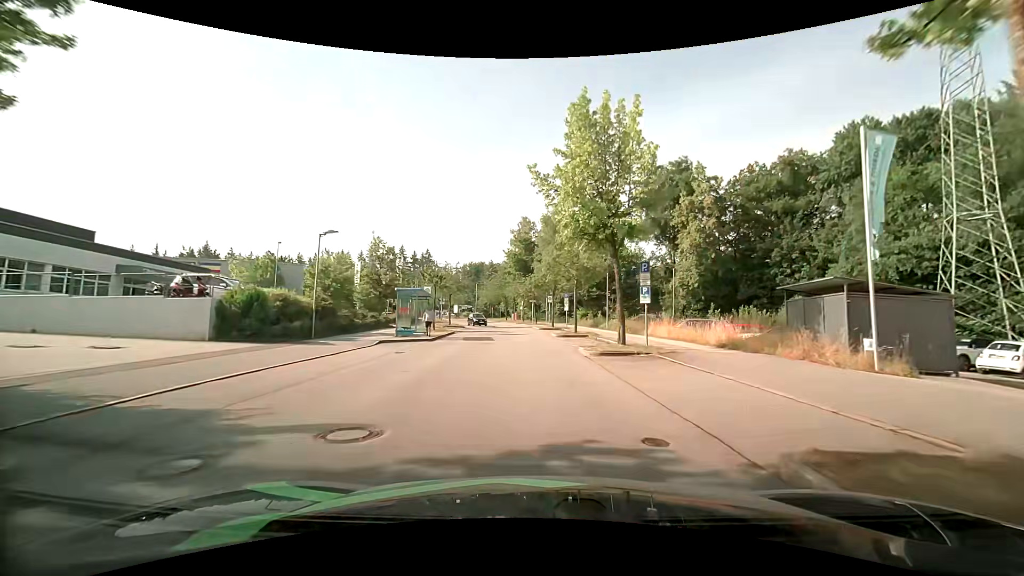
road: residential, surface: asphalt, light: Day
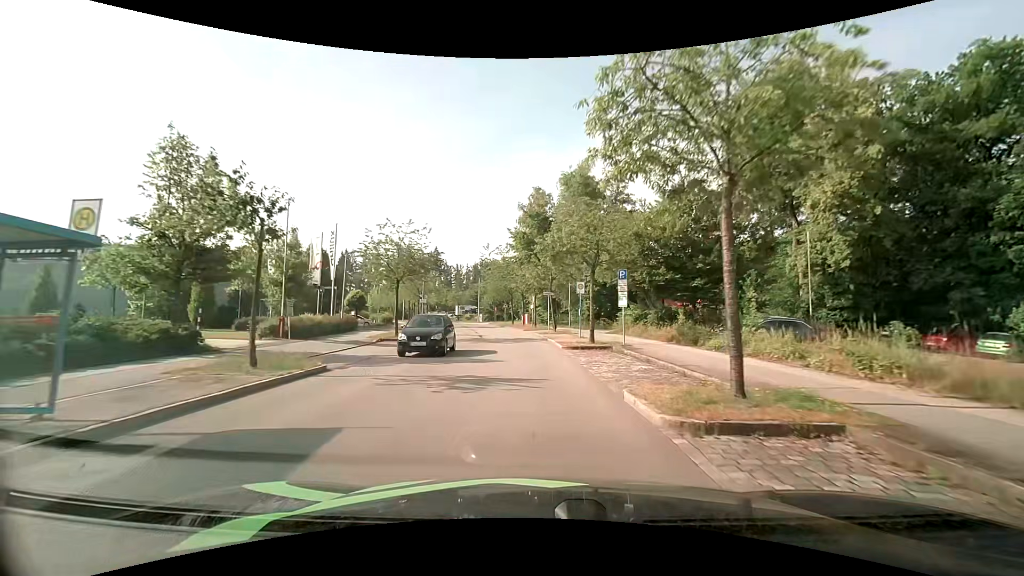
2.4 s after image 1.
(-0.1, +24.0) m; -2°
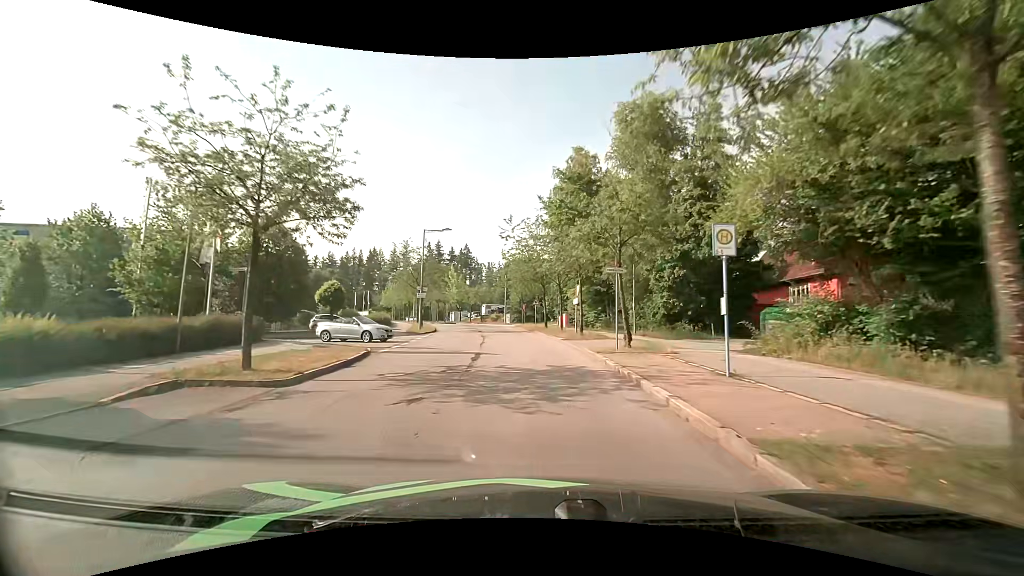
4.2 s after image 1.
(-0.5, +17.5) m; -4°
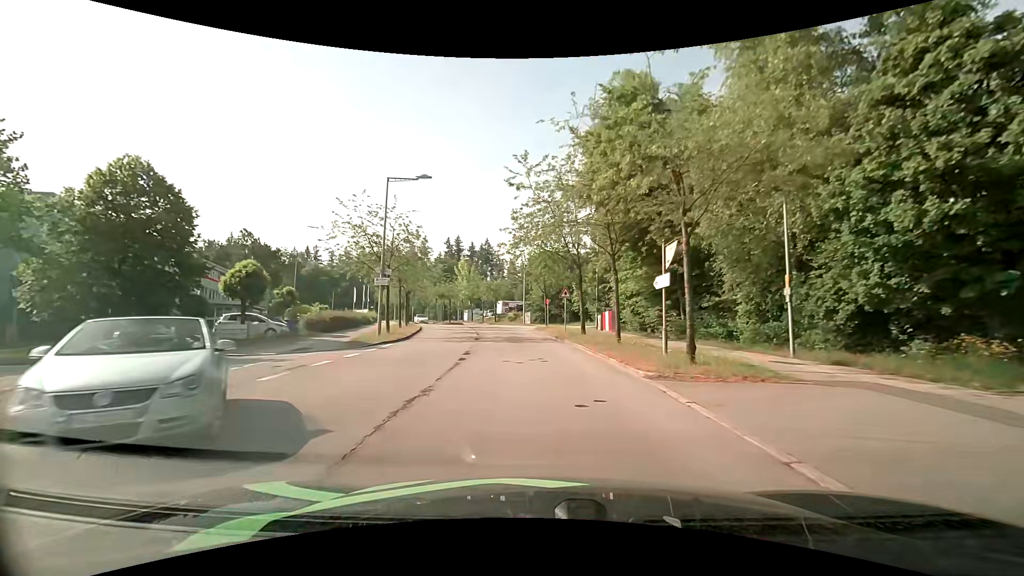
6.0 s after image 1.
(-0.3, +17.1) m; -2°
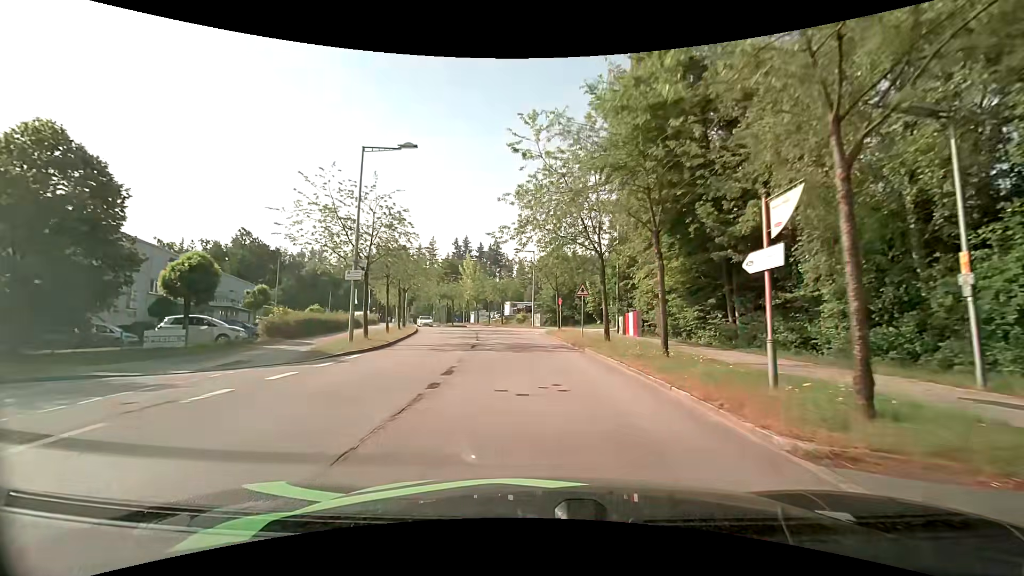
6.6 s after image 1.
(-0.1, +5.6) m; -1°
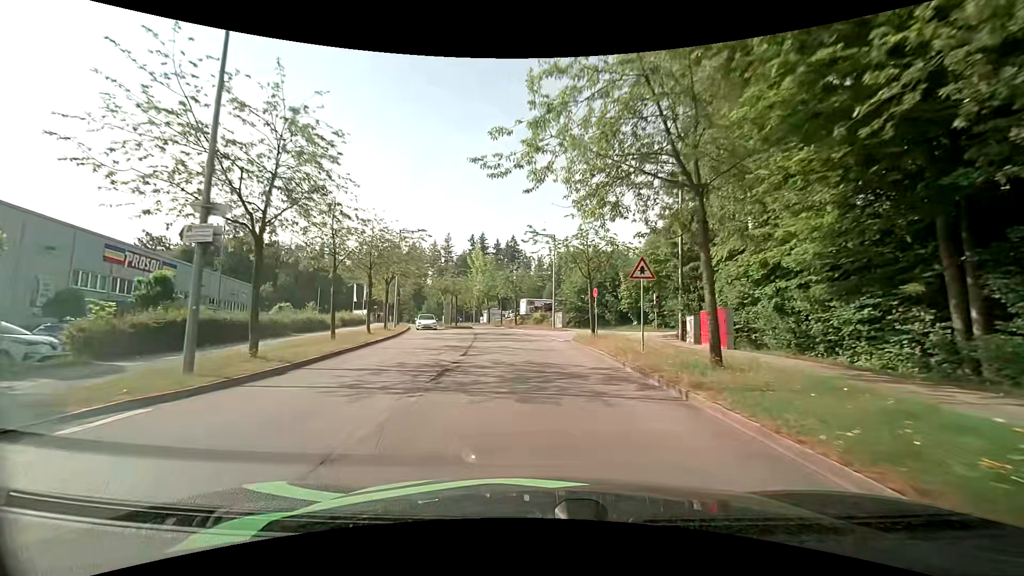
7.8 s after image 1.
(-0.3, +11.4) m; -3°
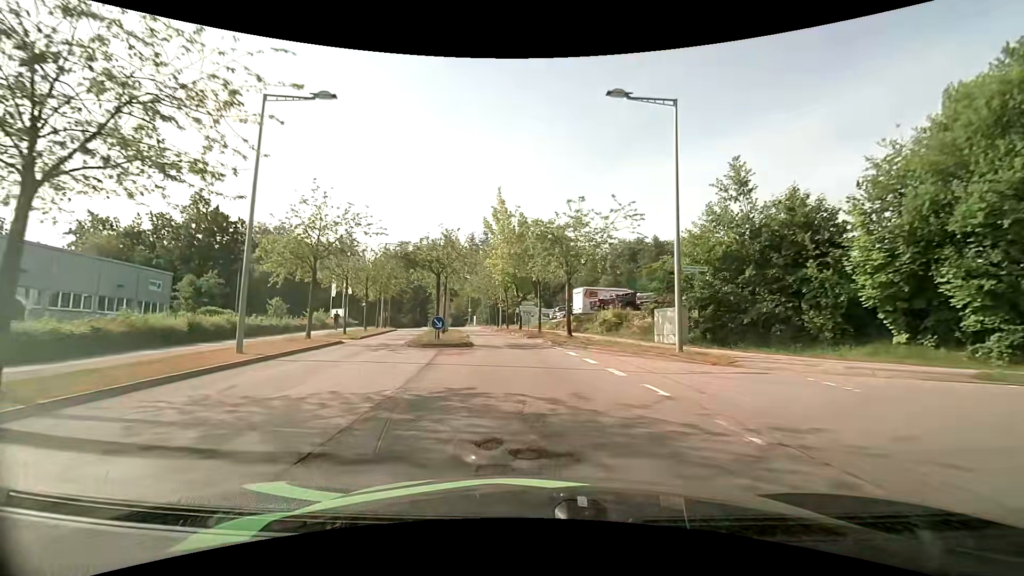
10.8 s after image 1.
(-1.6, +29.5) m; -5°
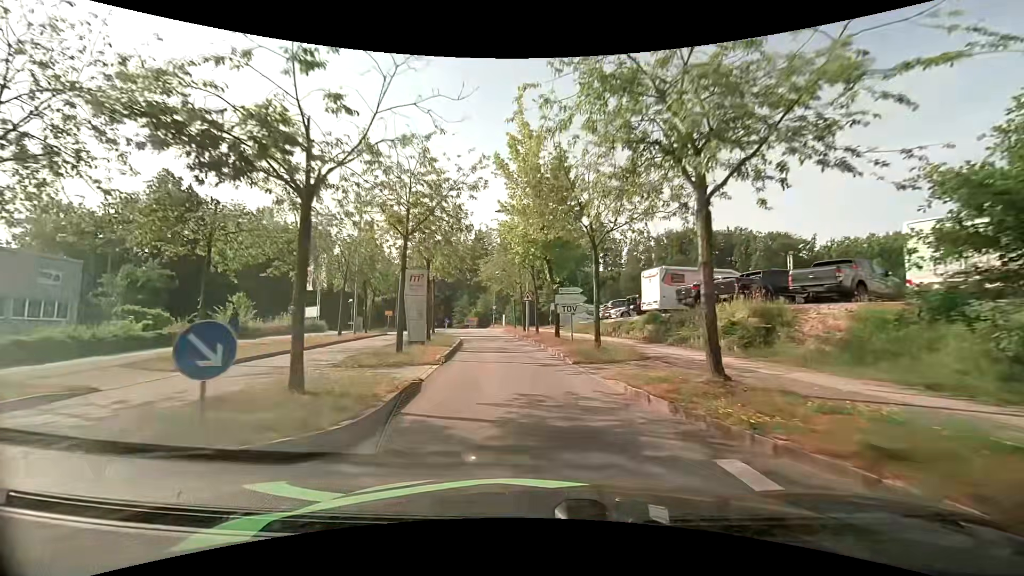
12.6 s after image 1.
(-0.6, +16.8) m; -4°
(0, +10) (-1, +20) (-3, +30) (-4, +40) (-5, +50) (-2, +59) (+7, +63) (+16, +67) (+25, +70) (+35, +74) m
